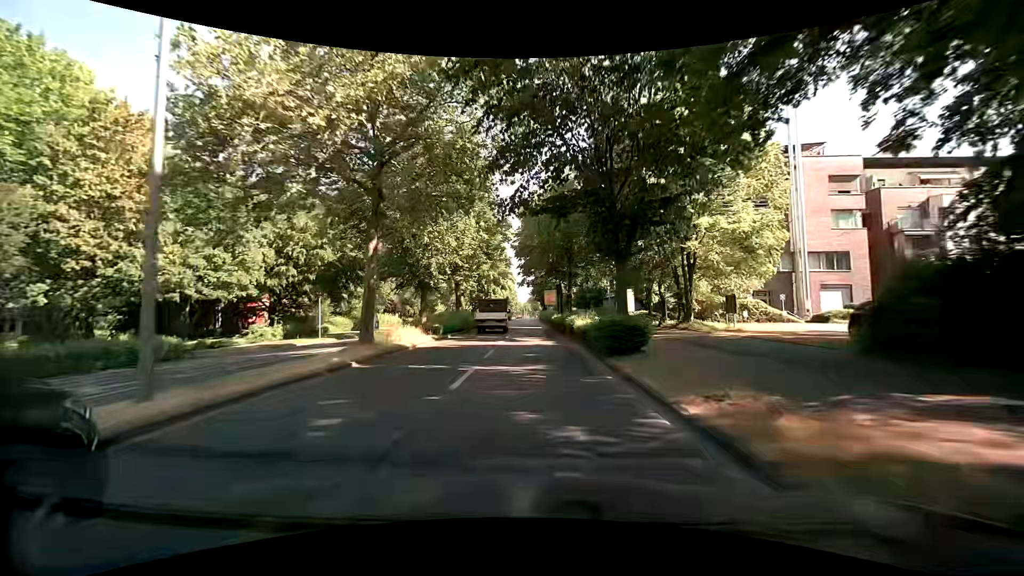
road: primary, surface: asphalt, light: Day
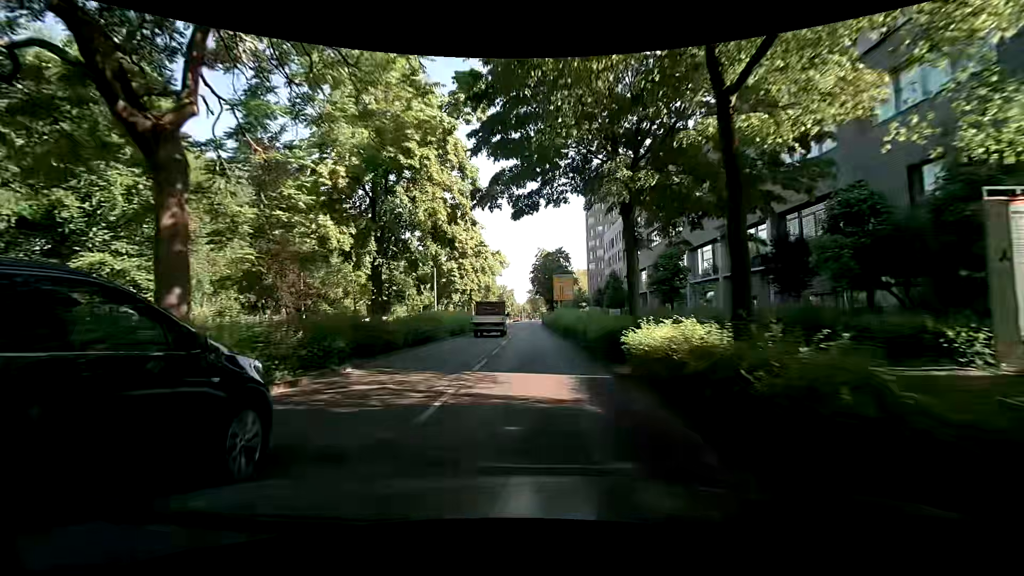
(-0.6, +38.8) m; -1°
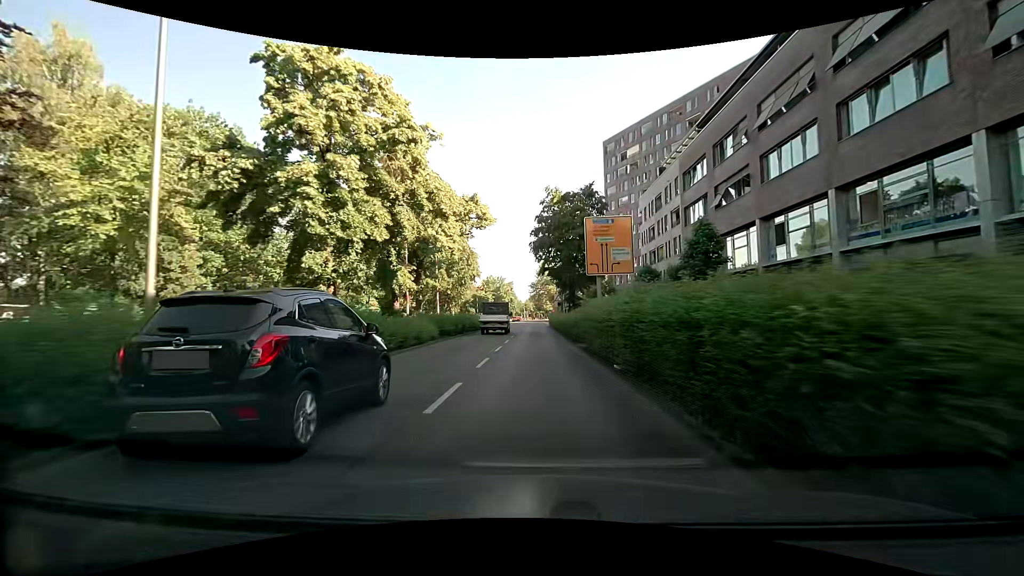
(+0.2, +29.6) m; 0°
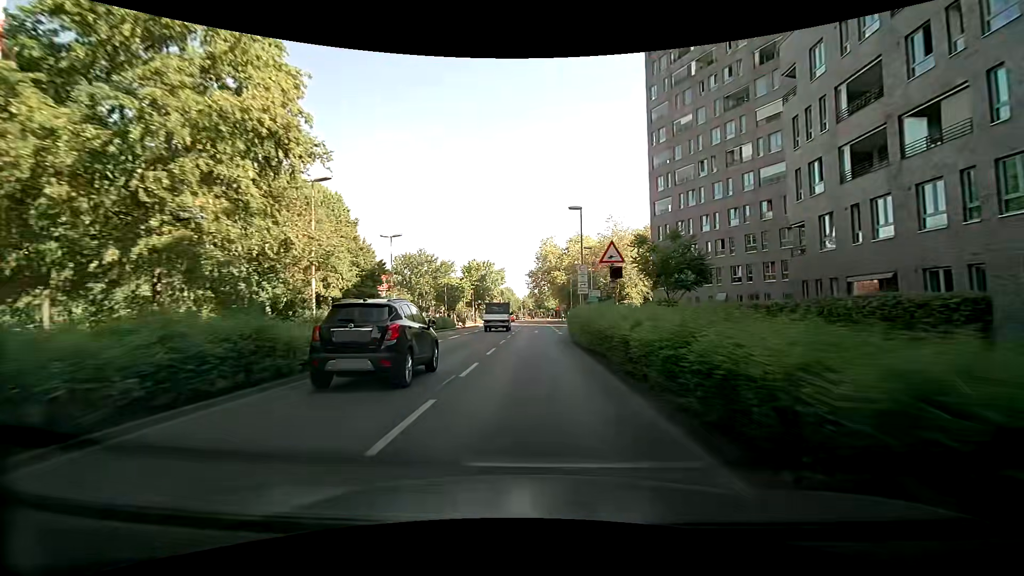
(0.0, +38.2) m; -1°
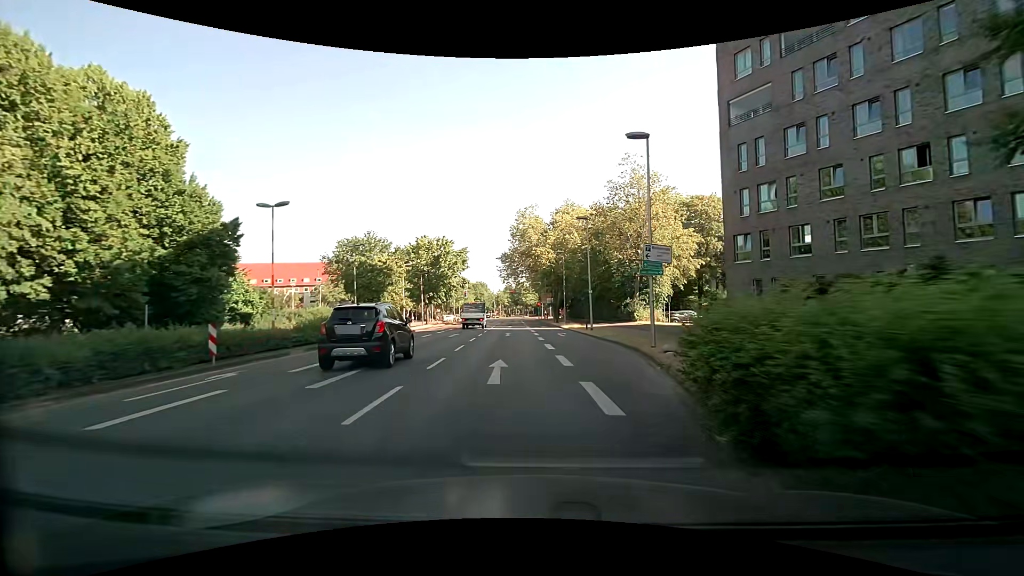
(+0.6, +28.9) m; +3°
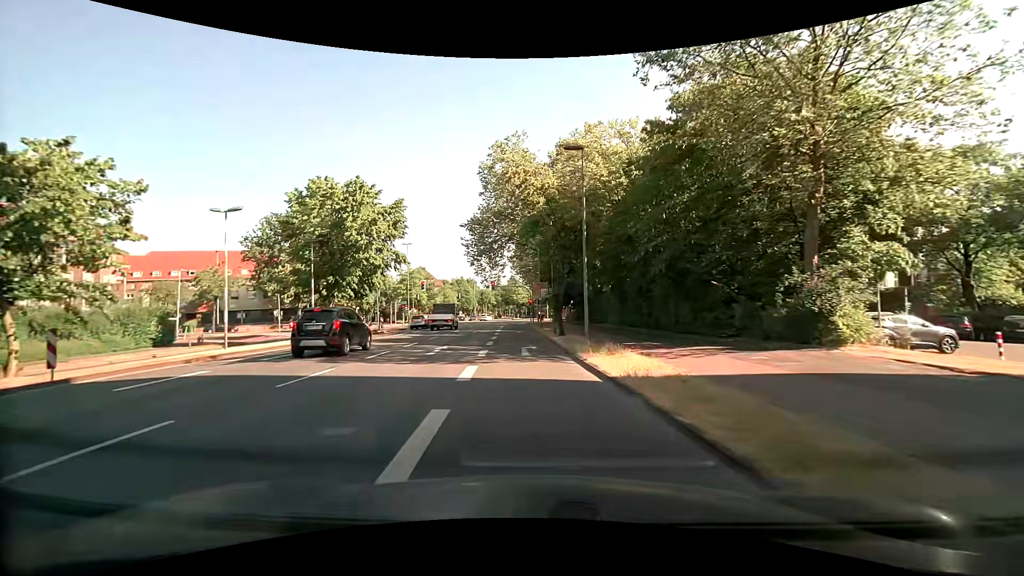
(+0.9, +32.5) m; 0°
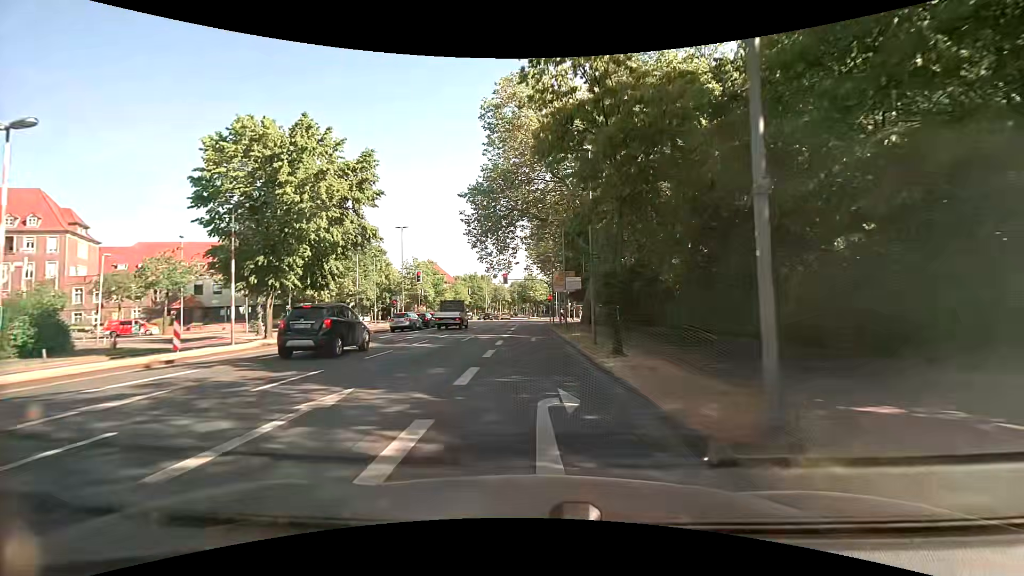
(-0.3, +13.0) m; -2°
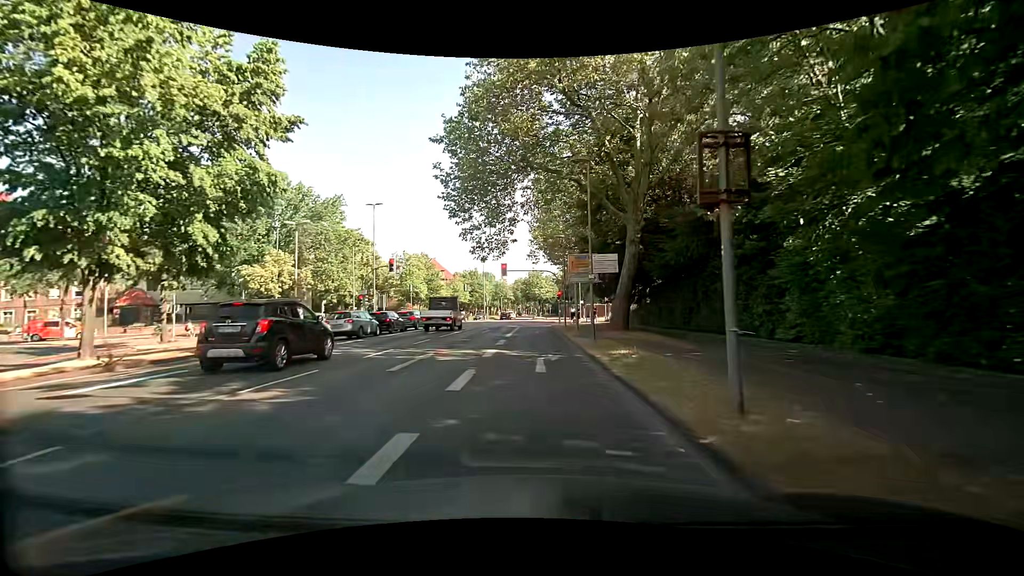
(0.0, +12.8) m; 0°
(0, +10) (0, +20) (0, +30) (0, +40) (0, +50) (0, +60) (+4, +69) (+12, +74) (+21, +78) (+30, +82) m
